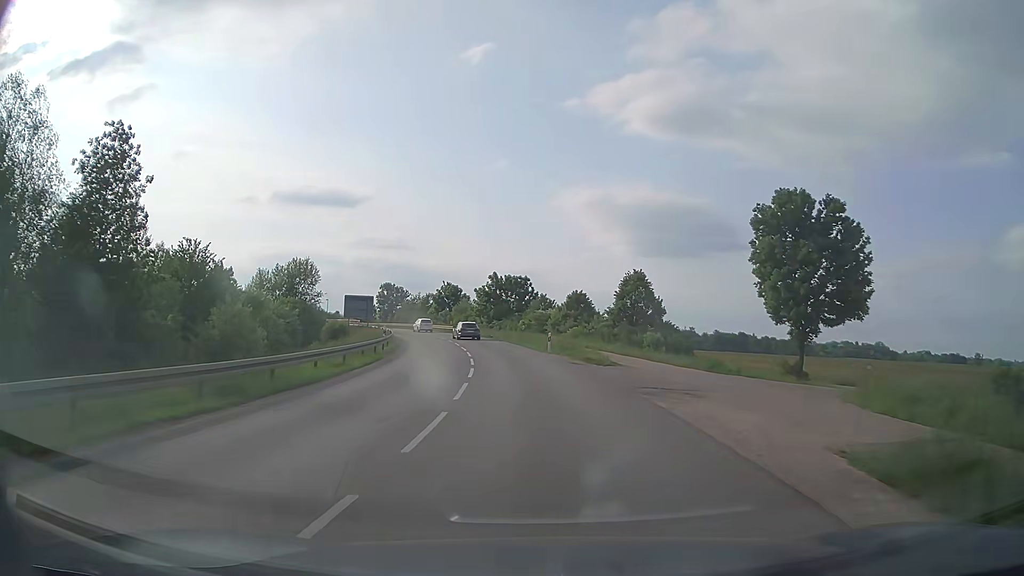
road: secondary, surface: asphalt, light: Day
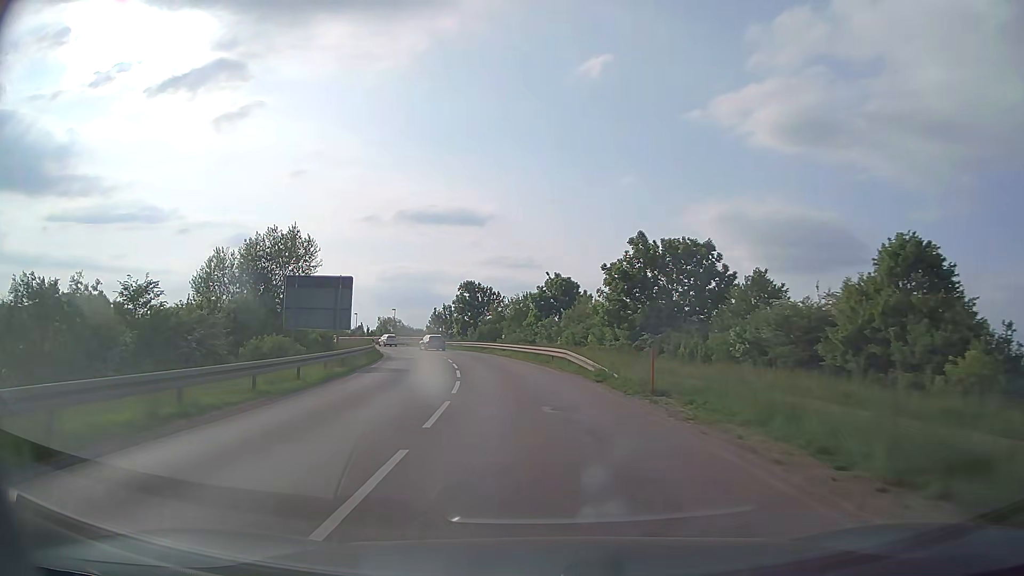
(-3.7, +45.7) m; -11°
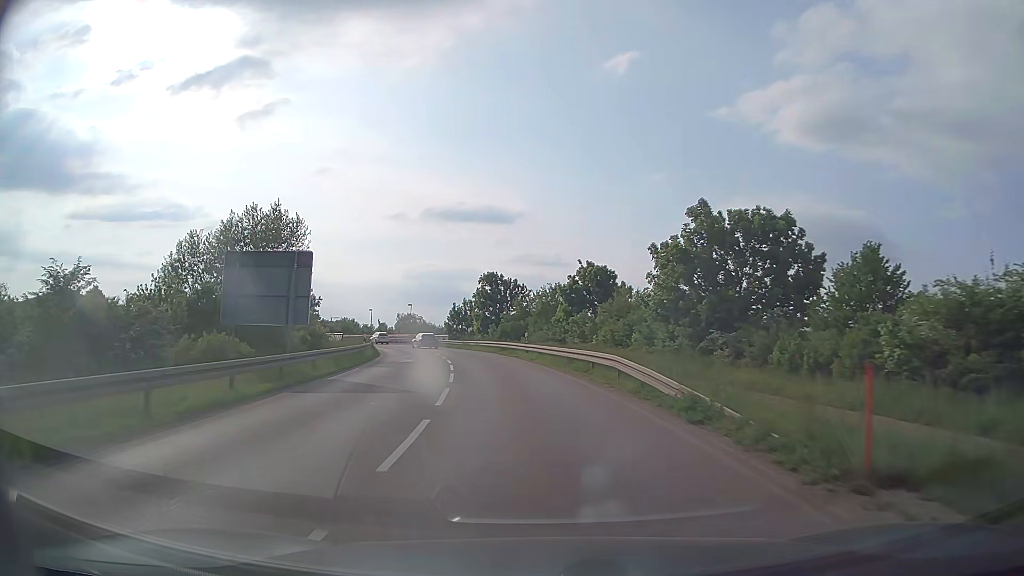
(-0.2, +9.3) m; -2°
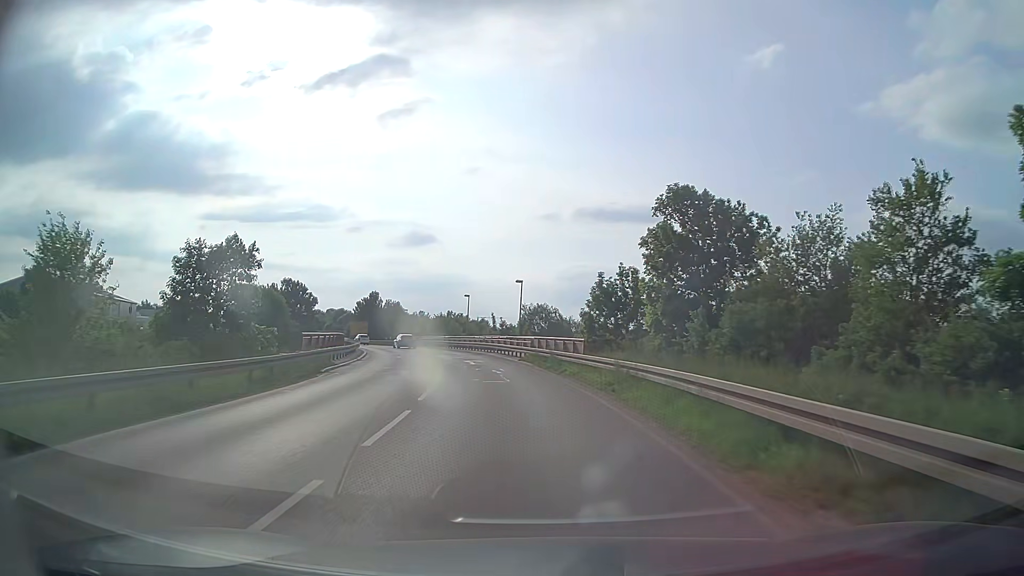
(-5.2, +46.2) m; -13°
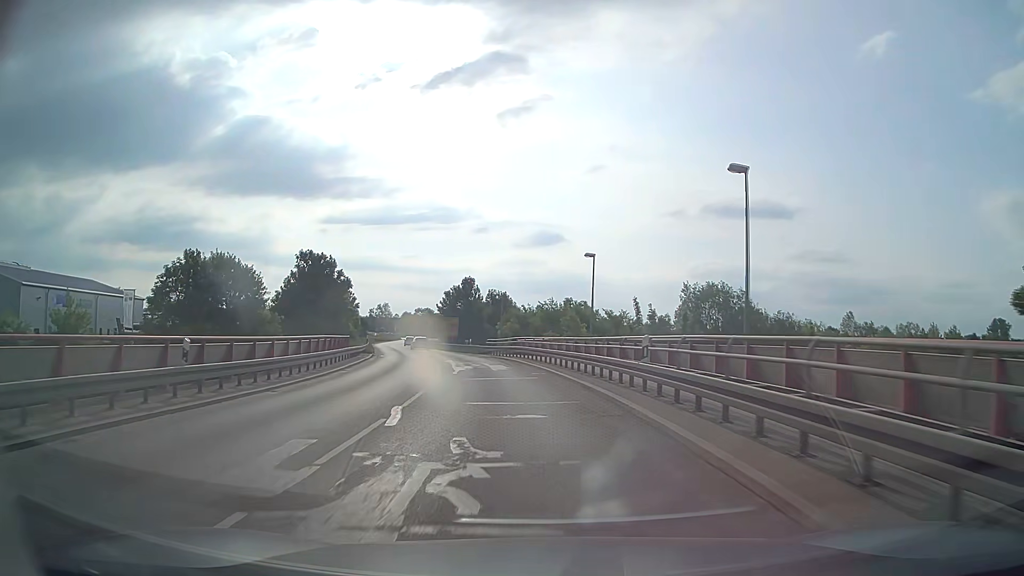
(-3.6, +37.1) m; -11°
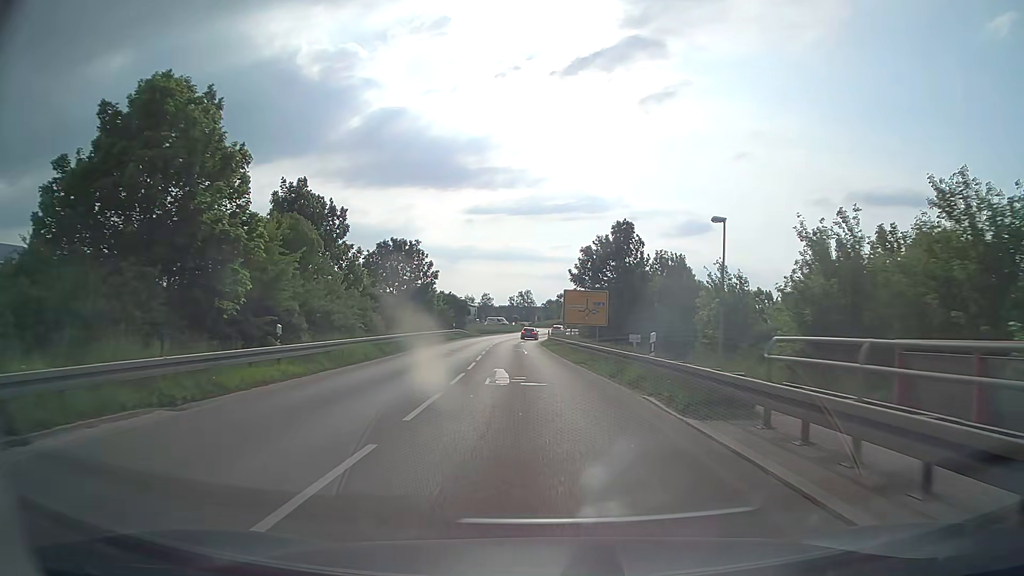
(-5.0, +44.9) m; -12°
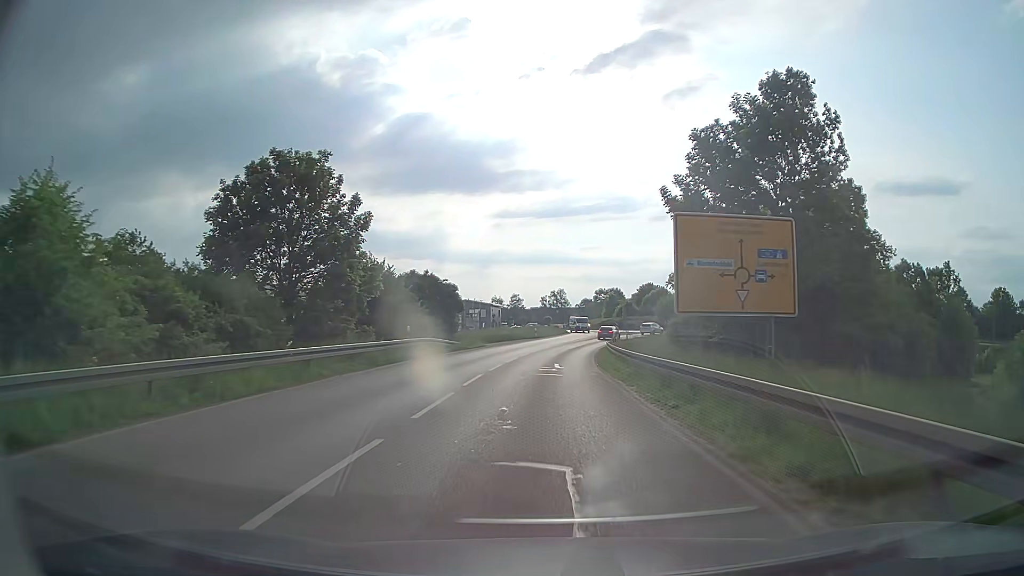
(-1.1, +35.2) m; -3°
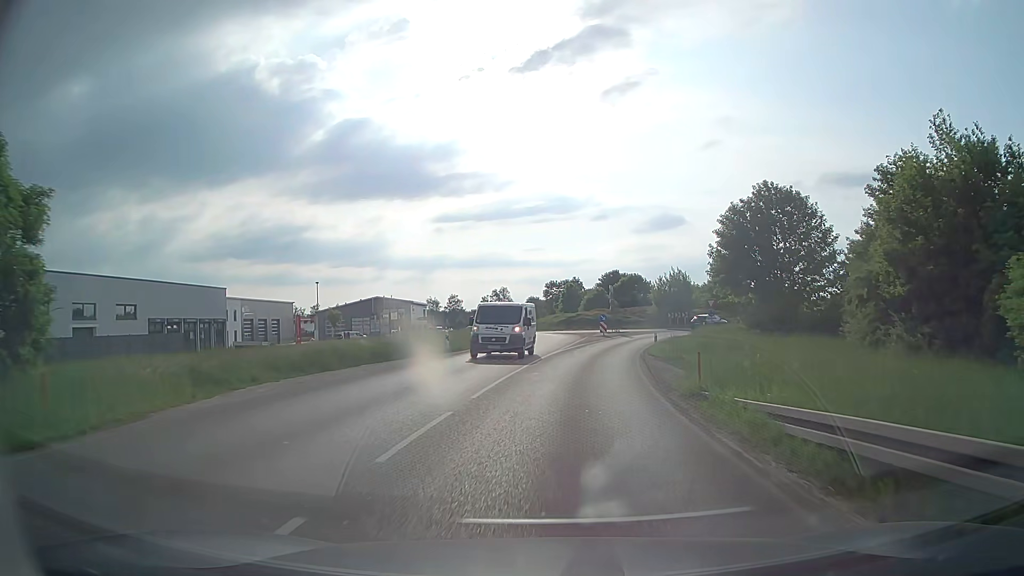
(+0.6, +38.7) m; +4°
(0, +10) (+1, +20) (+2, +30) (+4, +40) (+7, +49) (+12, +58) (+19, +64) (+26, +72) (+28, +82) (+26, +91) m
